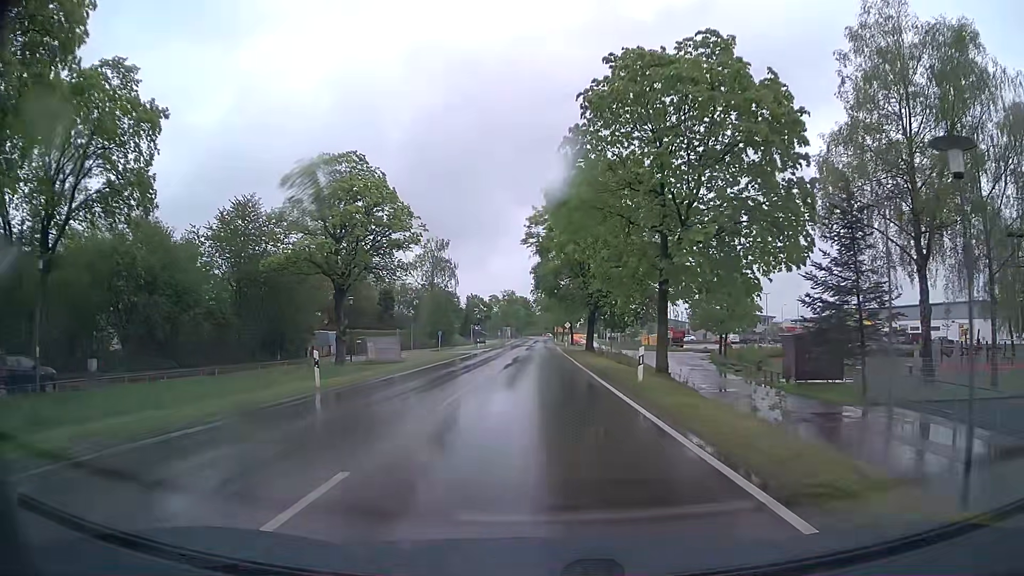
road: tertiary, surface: asphalt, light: Day
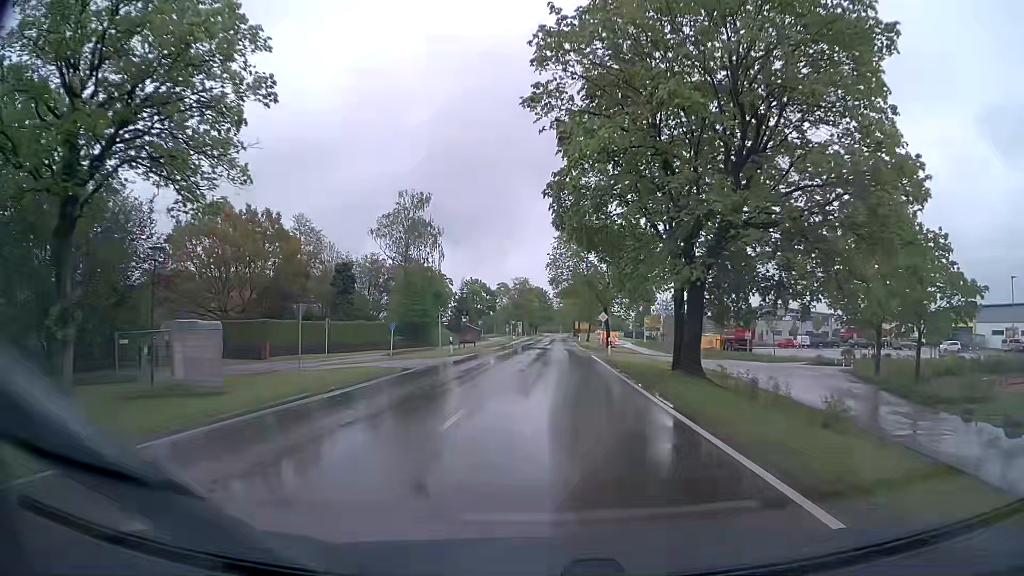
(-0.4, +30.5) m; -1°
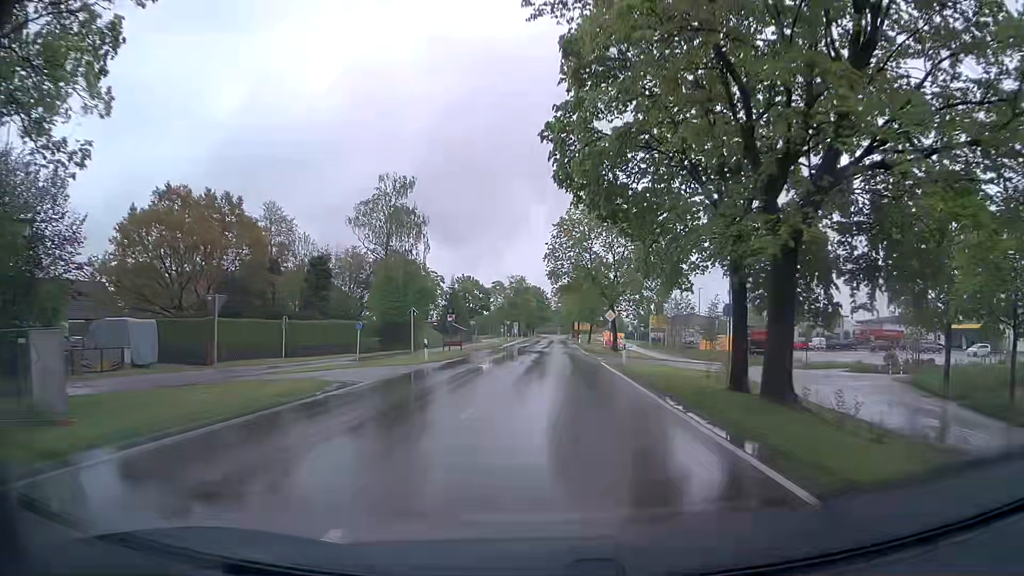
(0.0, +7.7) m; -1°
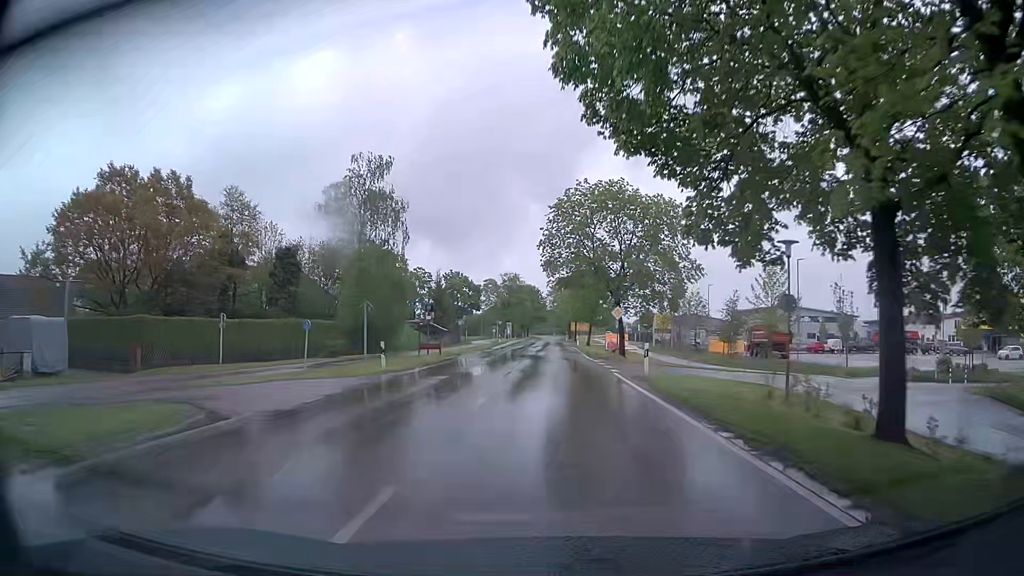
(+0.1, +7.7) m; +1°
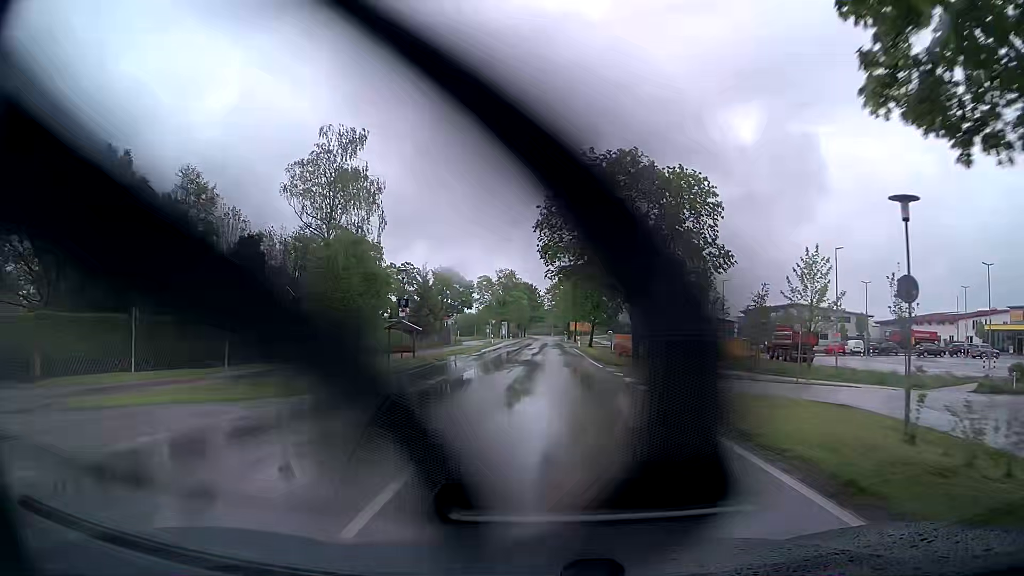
(0.0, +7.7) m; 0°
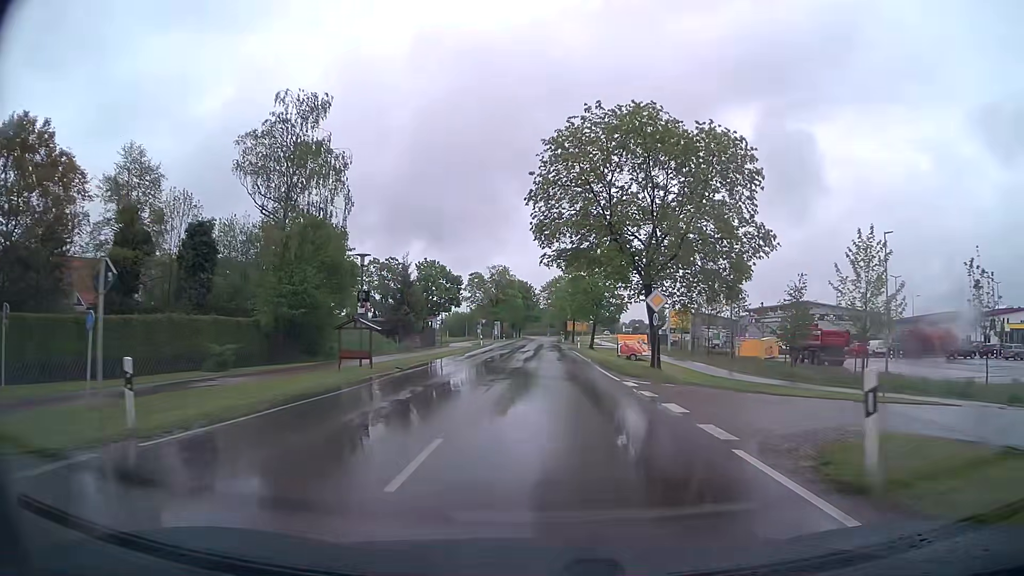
(+0.1, +7.7) m; +1°
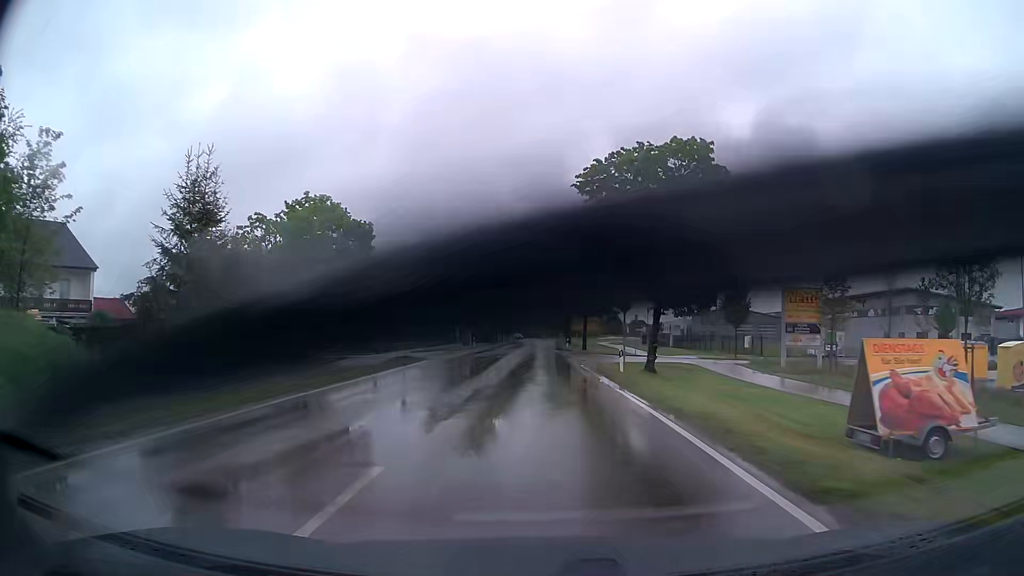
(0.0, +38.0) m; 0°
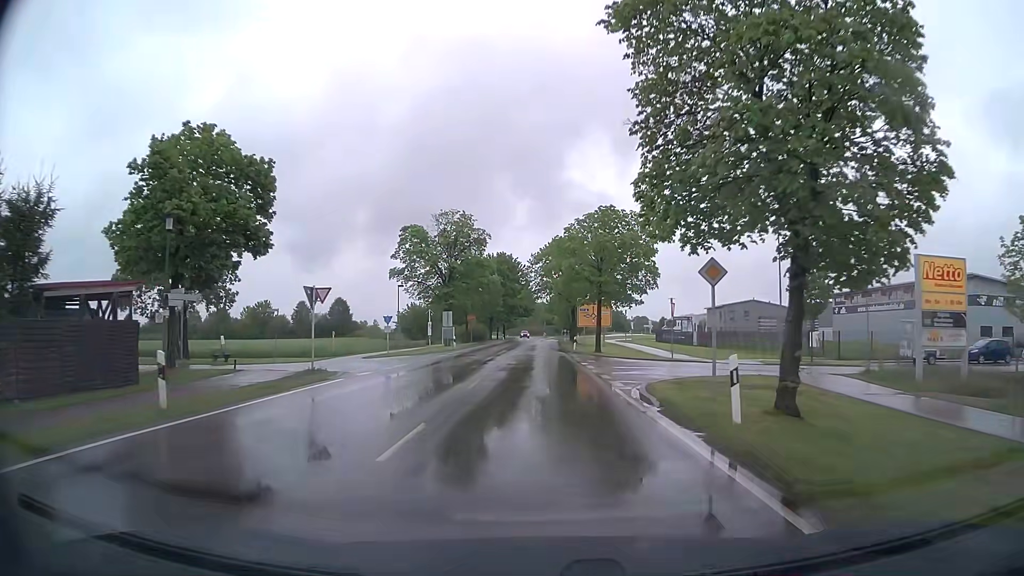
(-0.1, +14.8) m; 0°
(0, +10) (0, +20) (0, +30) (0, +40) (0, +50) (0, +60) (0, +70) (0, +80) (0, +90) (0, +100) m
